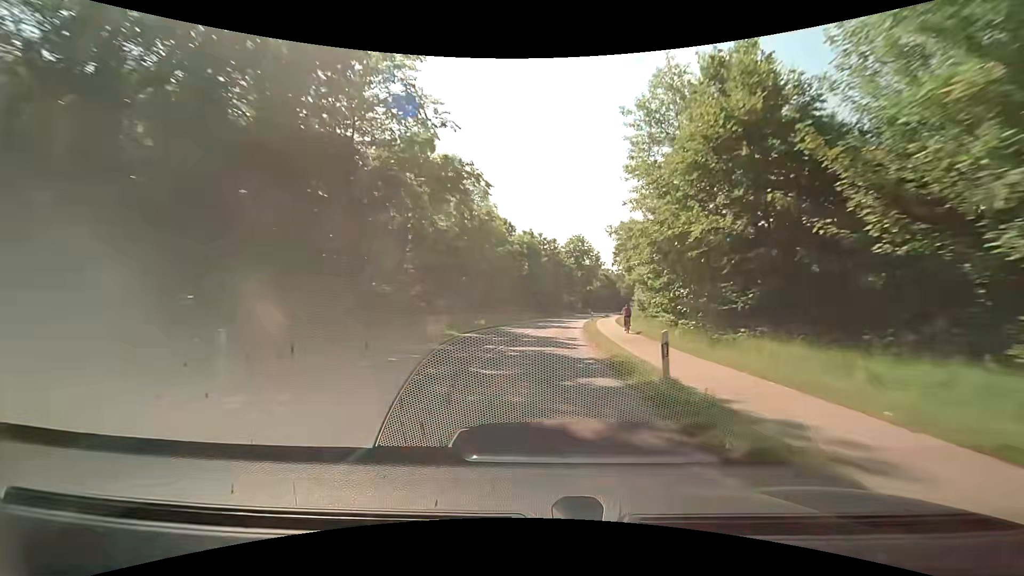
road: tertiary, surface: asphalt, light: Day
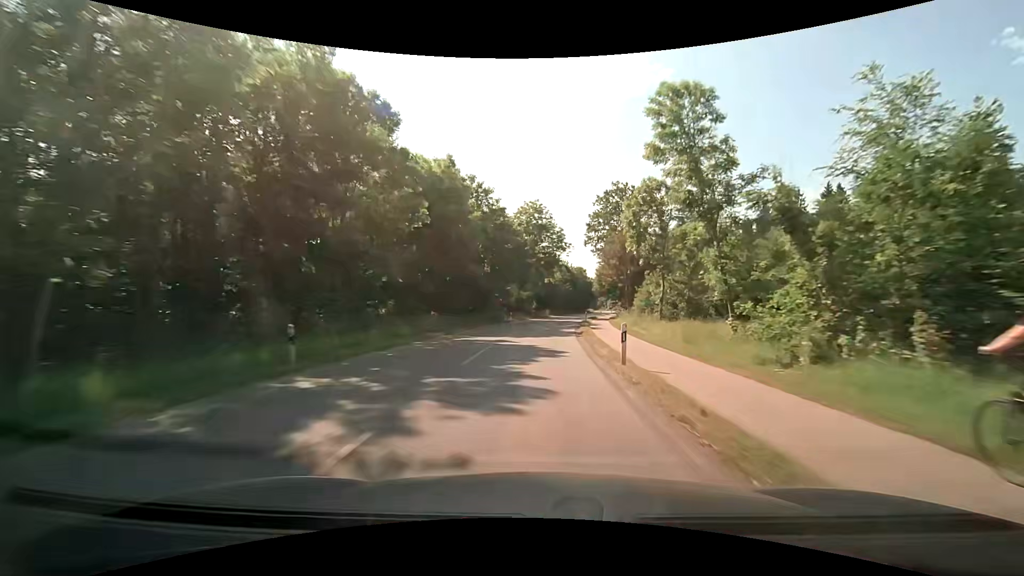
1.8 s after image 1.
(+2.1, +37.7) m; +6°
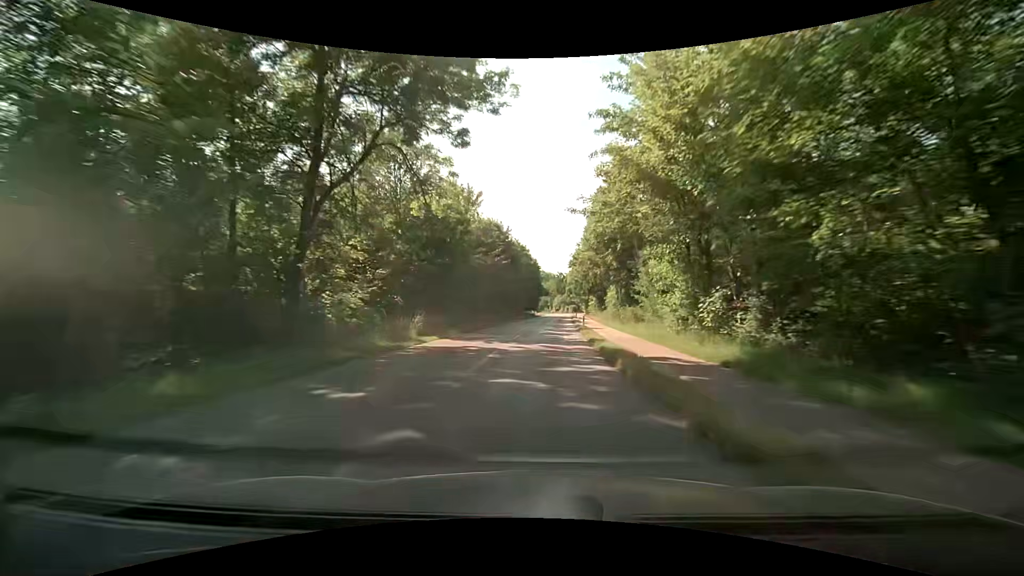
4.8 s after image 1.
(+4.0, +62.4) m; +7°
(0, +10) (+1, +20) (+1, +30) (+2, +40) (+2, +50) (+3, +60) (+3, +70) (+4, +80) (+5, +90) (+6, +100) m
